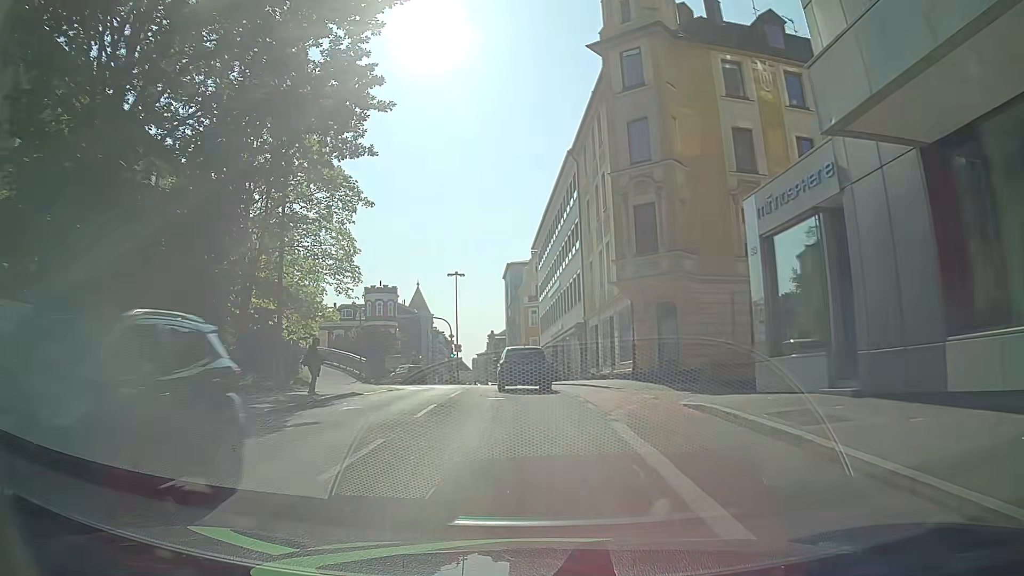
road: tertiary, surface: asphalt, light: Day
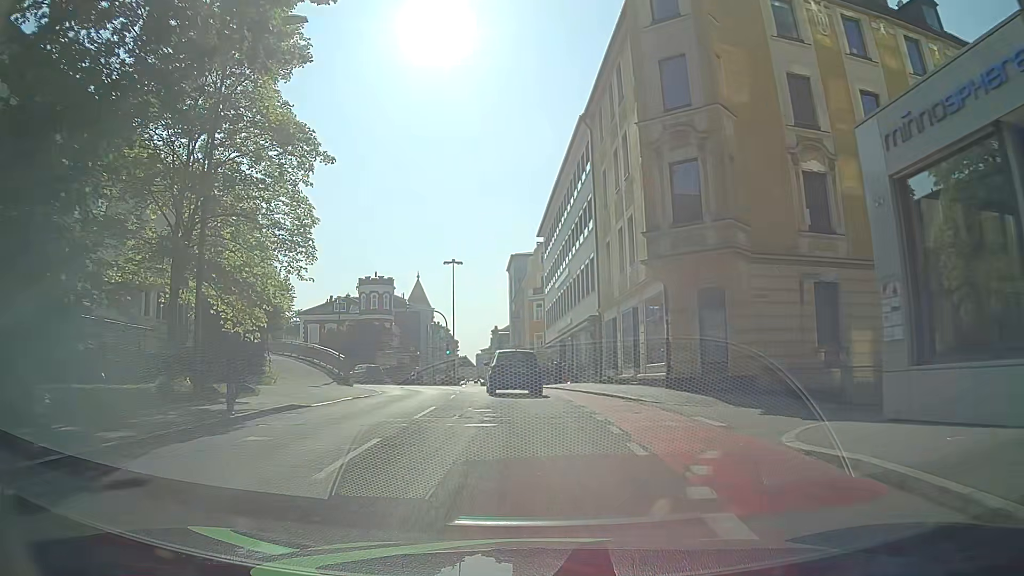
(-0.1, +6.1) m; -1°
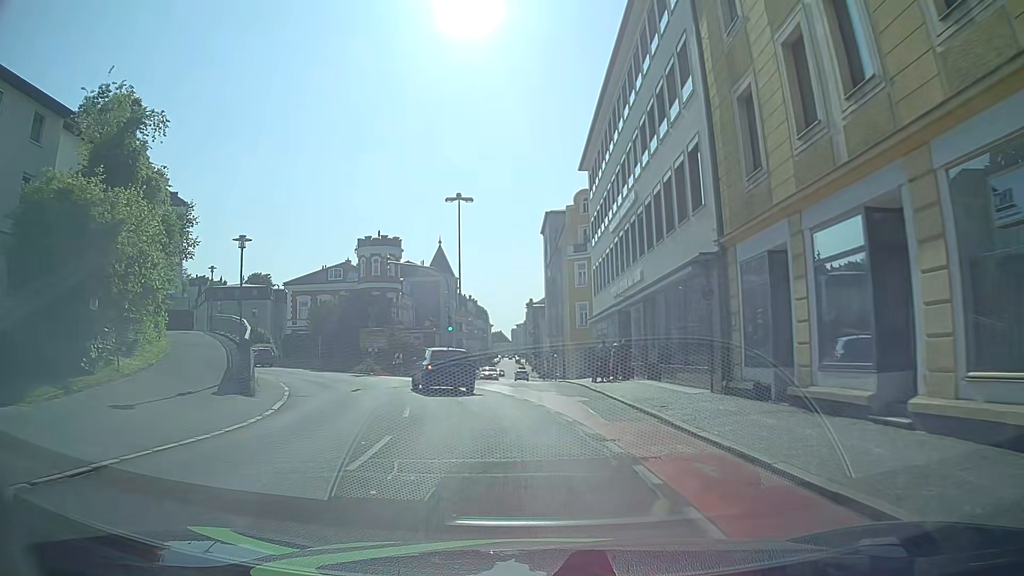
(-0.2, +17.3) m; -2°
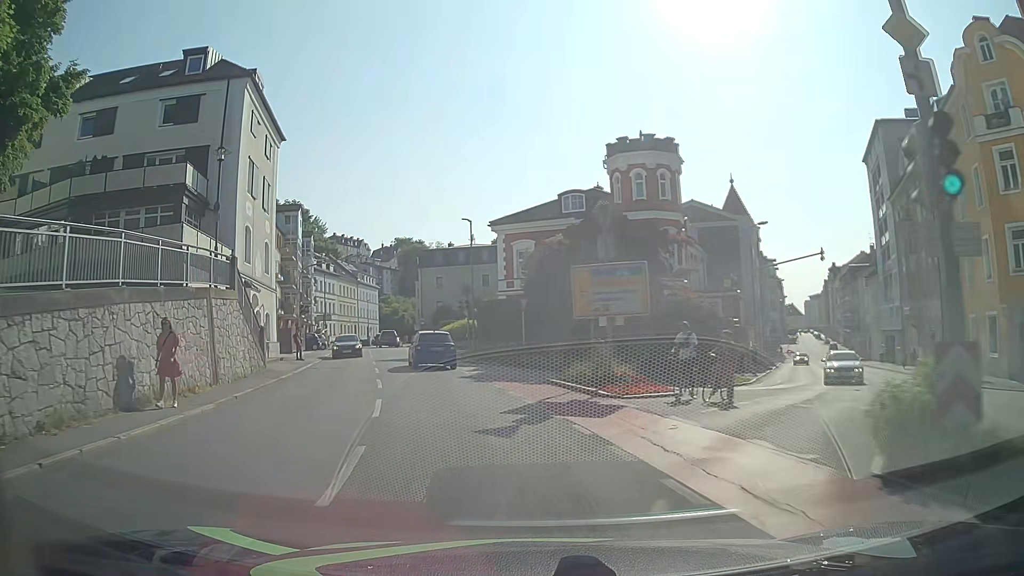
(-4.9, +29.5) m; -23°
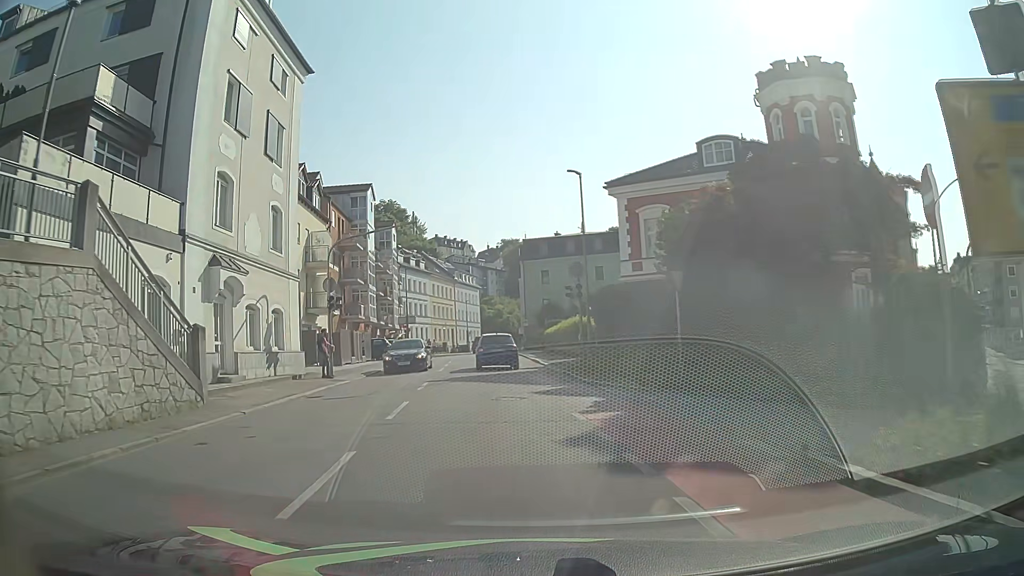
(-1.2, +12.8) m; -10°
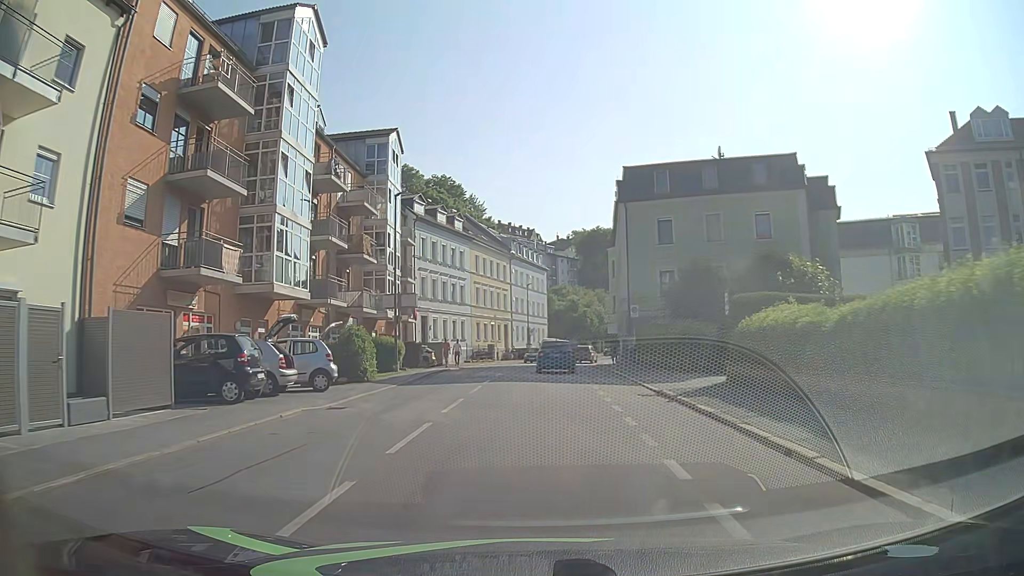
(-2.6, +33.6) m; -5°
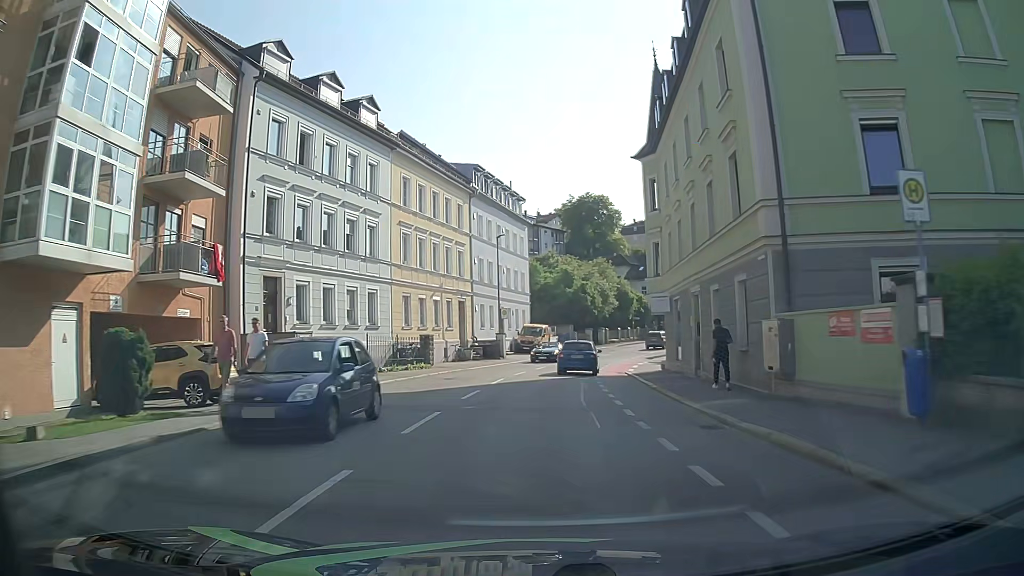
(0.0, +28.4) m; +1°
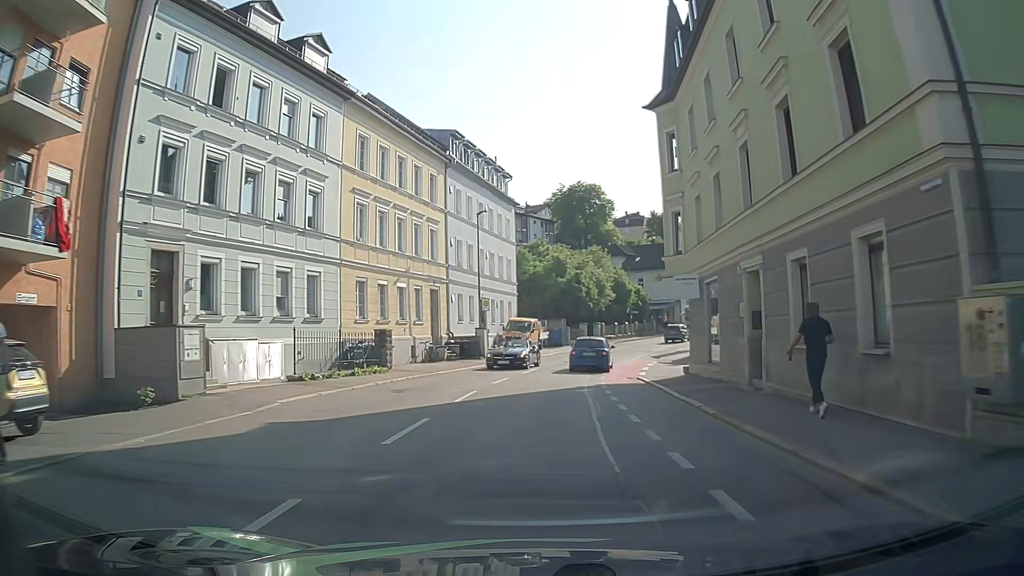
(+0.1, +7.2) m; +1°
(0, +10) (+1, +20) (+2, +30) (+3, +40) (+6, +49) (+9, +59) (+13, +68) (+18, +77) (+24, +85) (+30, +93) m
